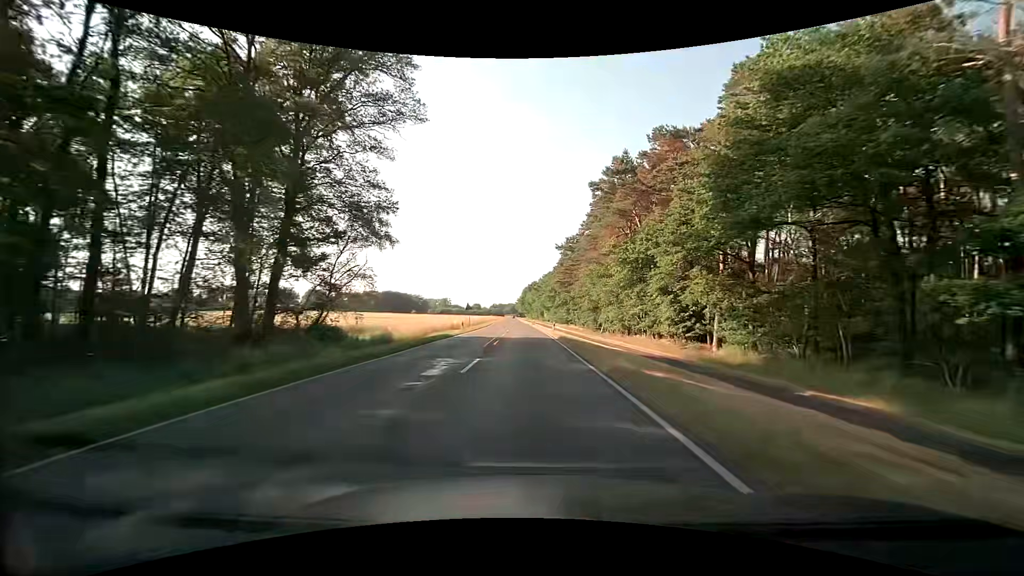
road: secondary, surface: asphalt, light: Day
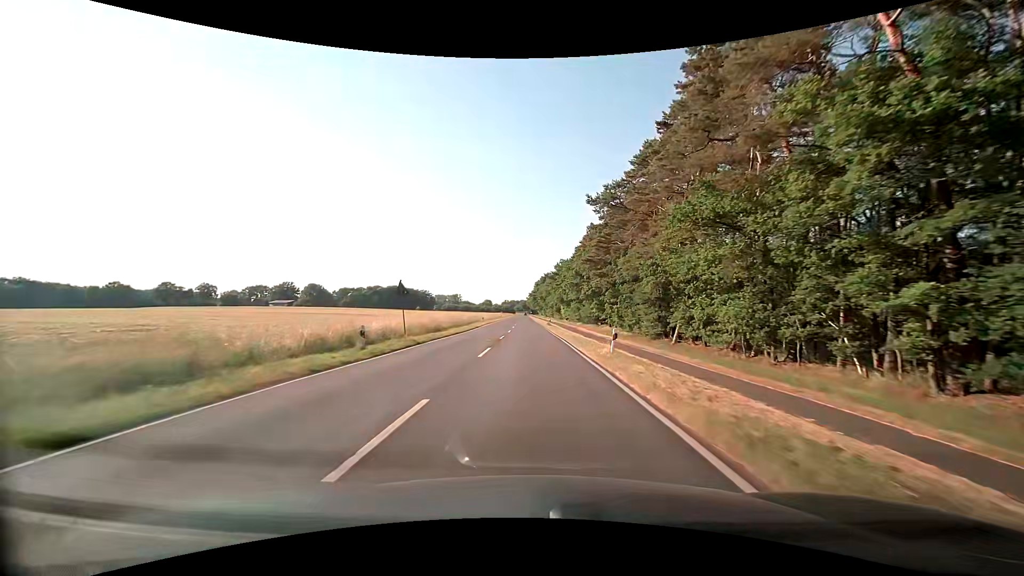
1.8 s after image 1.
(-0.6, +32.3) m; -2°
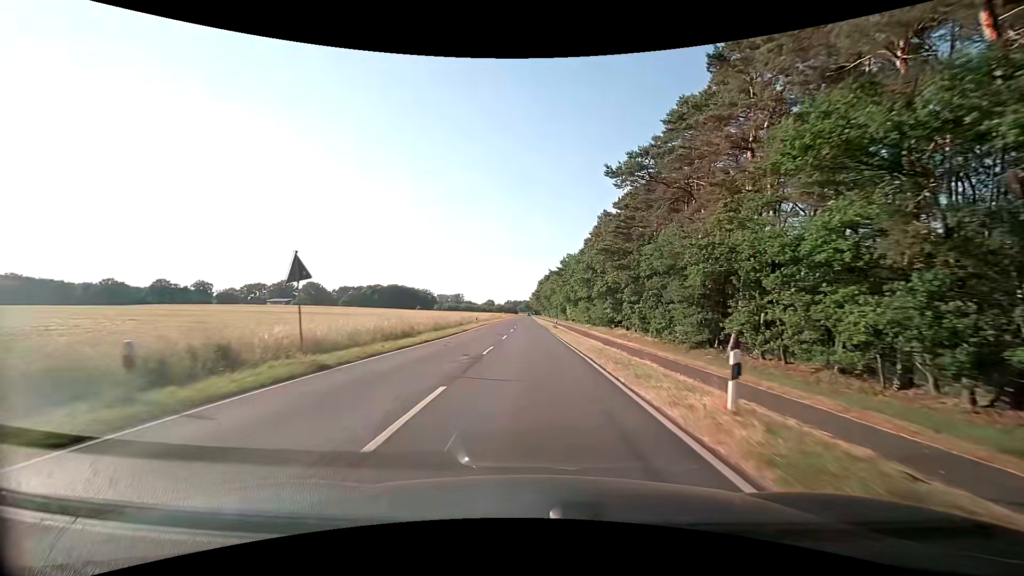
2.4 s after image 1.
(-0.1, +10.8) m; 0°
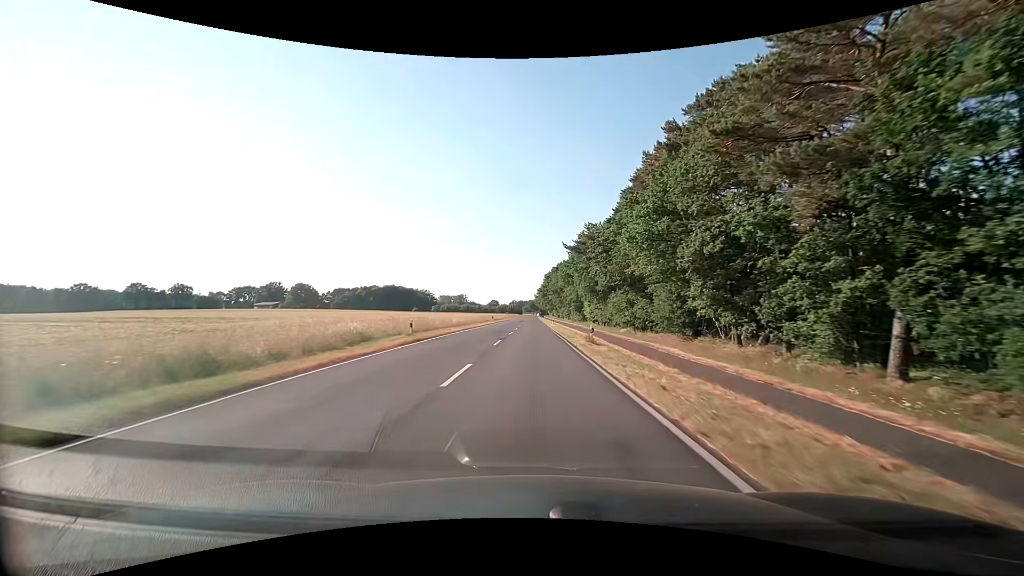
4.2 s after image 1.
(-0.2, +32.3) m; -1°
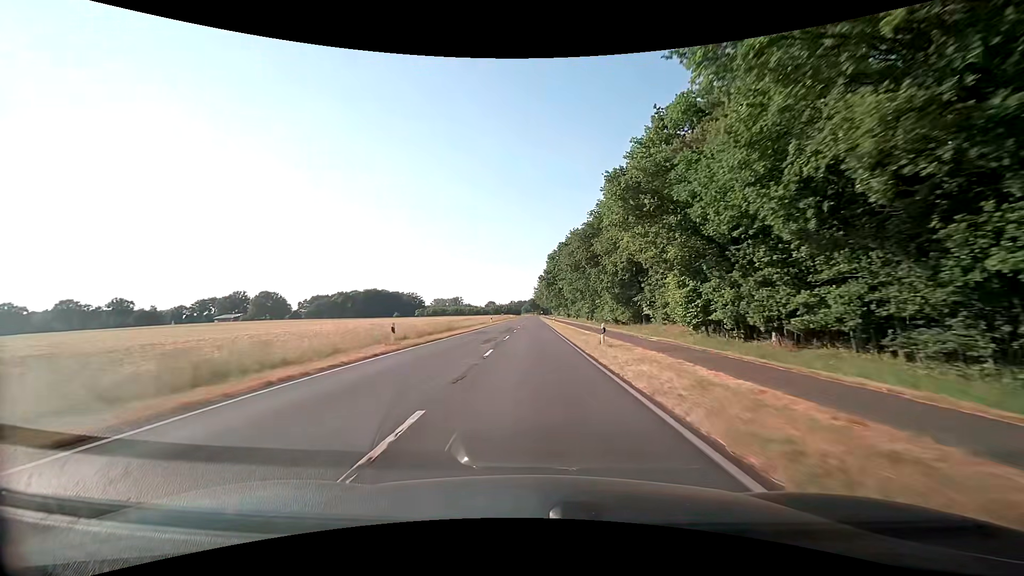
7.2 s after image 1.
(-0.1, +53.9) m; 0°
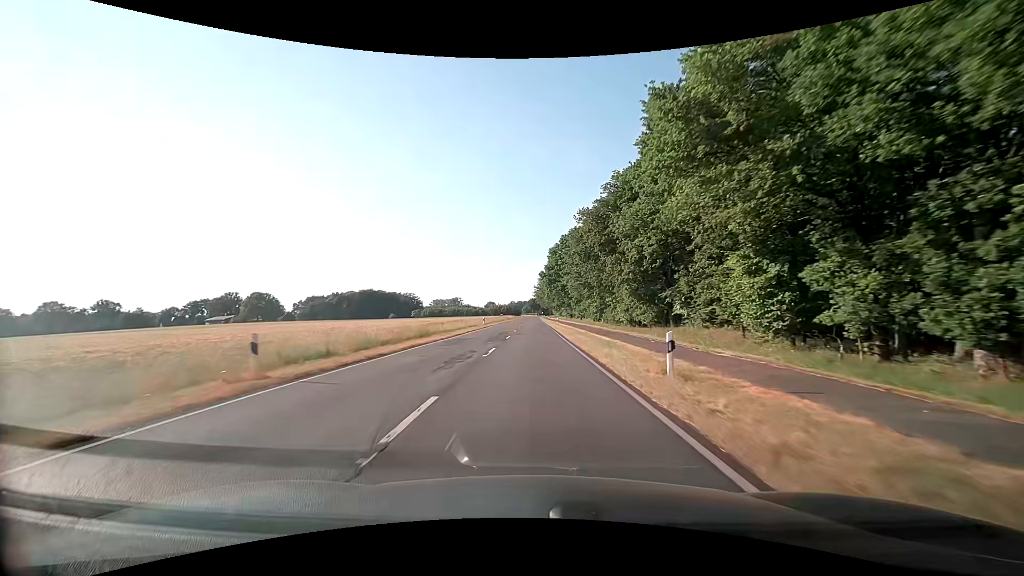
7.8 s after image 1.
(0.0, +10.8) m; 0°
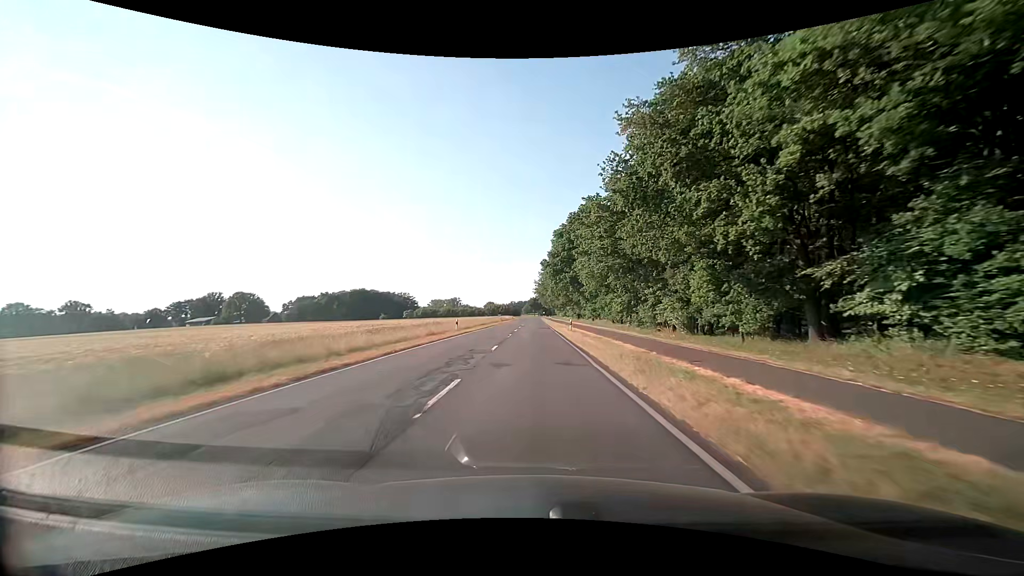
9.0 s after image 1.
(0.0, +21.6) m; 0°
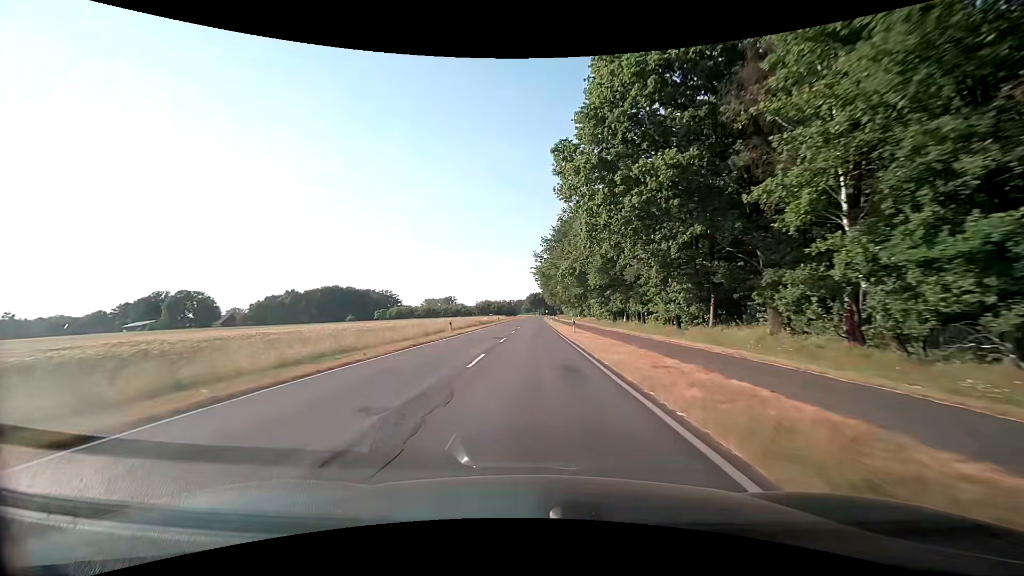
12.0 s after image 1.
(+0.1, +53.8) m; 0°
(0, +10) (0, +20) (0, +30) (0, +40) (0, +50) (0, +60) (0, +70) (-1, +80) (-1, +90) (-1, +100) m
